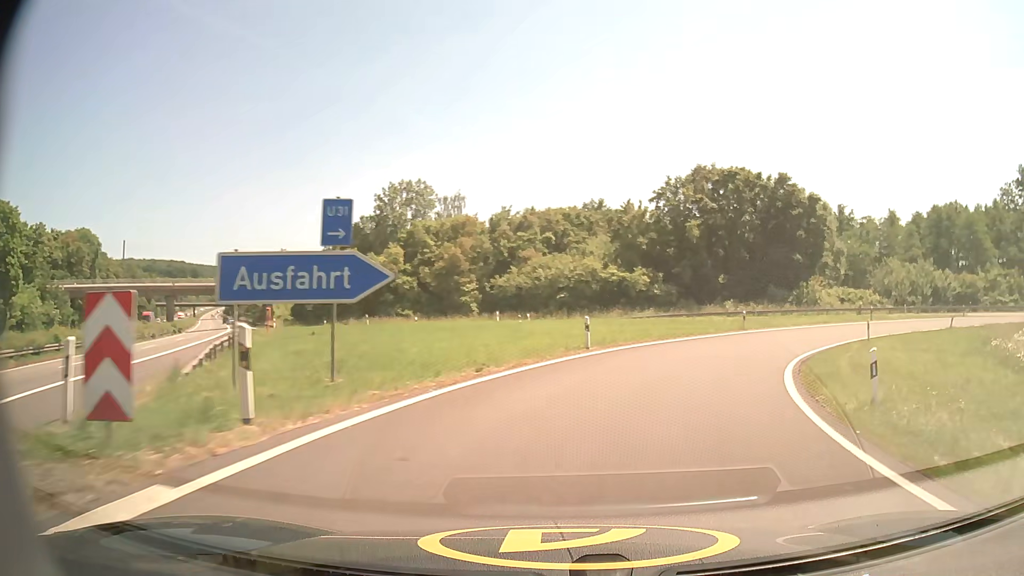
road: motorway_link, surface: asphalt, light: Day
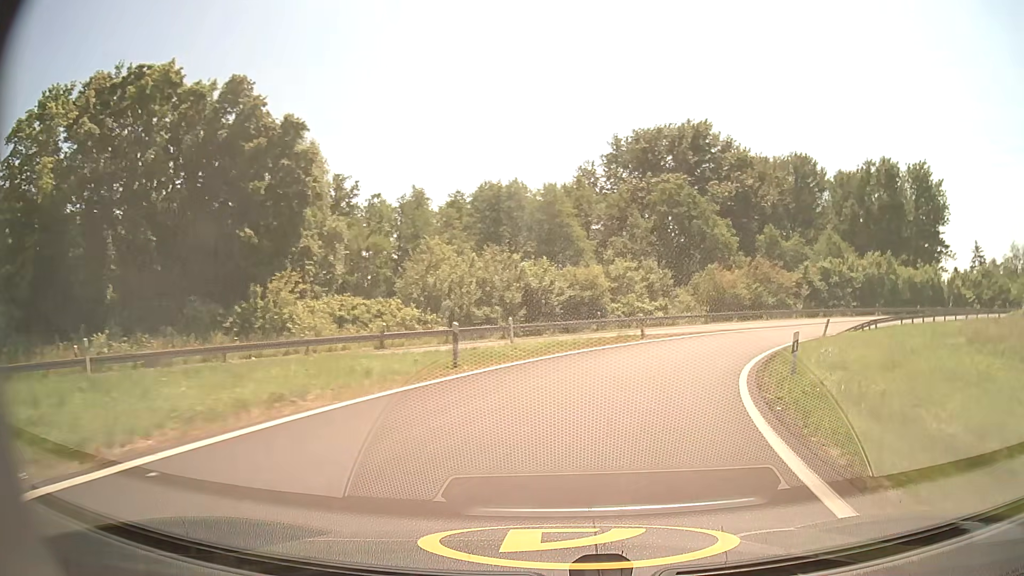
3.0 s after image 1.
(+14.6, +34.9) m; +43°
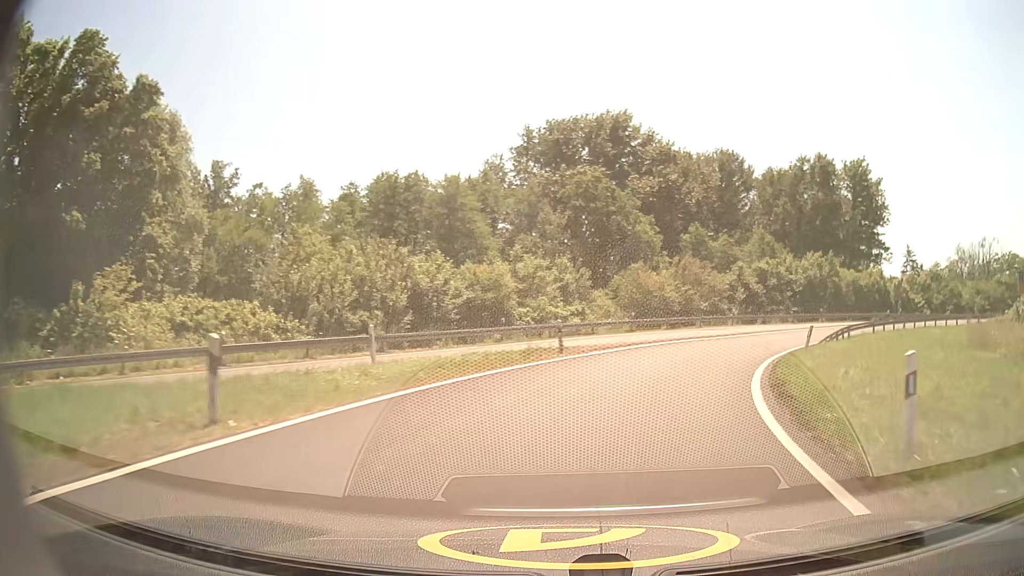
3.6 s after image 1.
(+0.5, +7.9) m; +8°
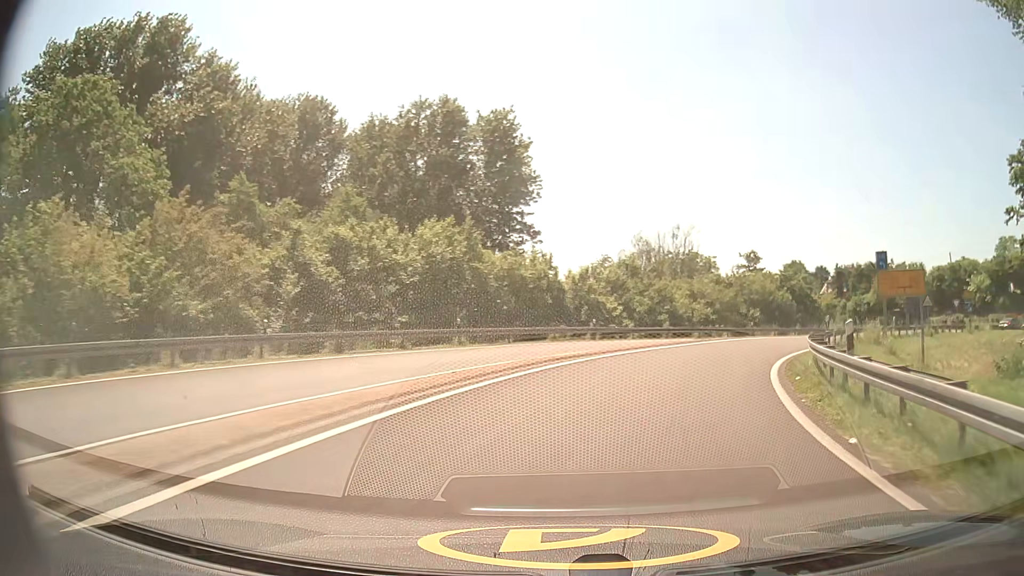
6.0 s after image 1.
(+9.3, +30.3) m; +35°
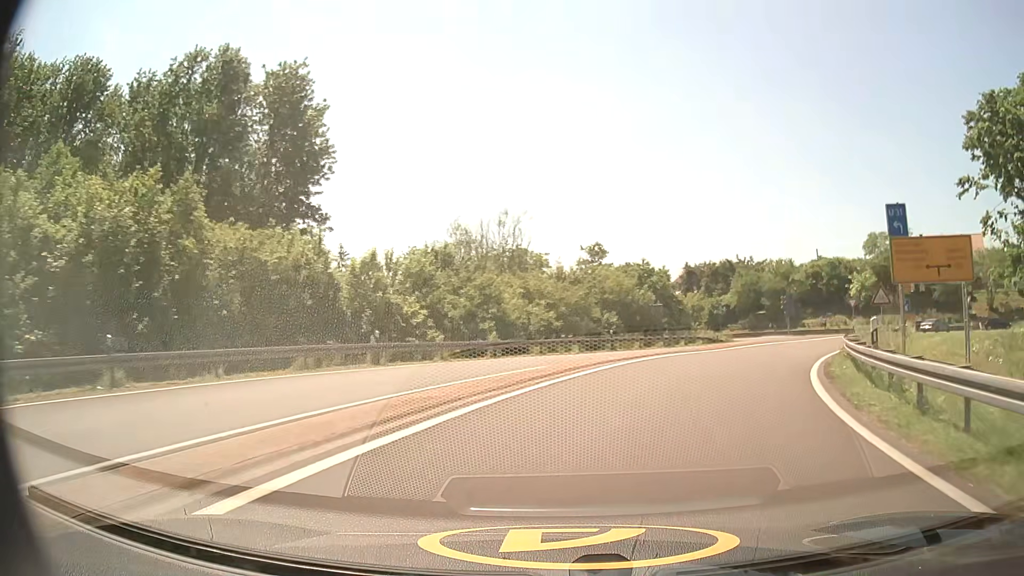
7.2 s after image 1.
(+2.2, +15.6) m; +15°
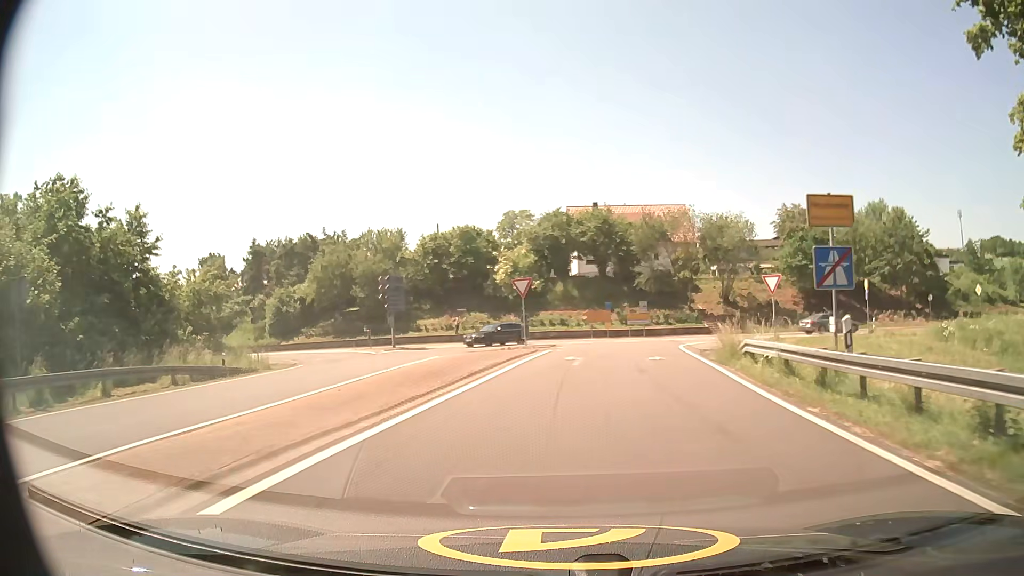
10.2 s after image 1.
(+11.5, +32.9) m; +34°
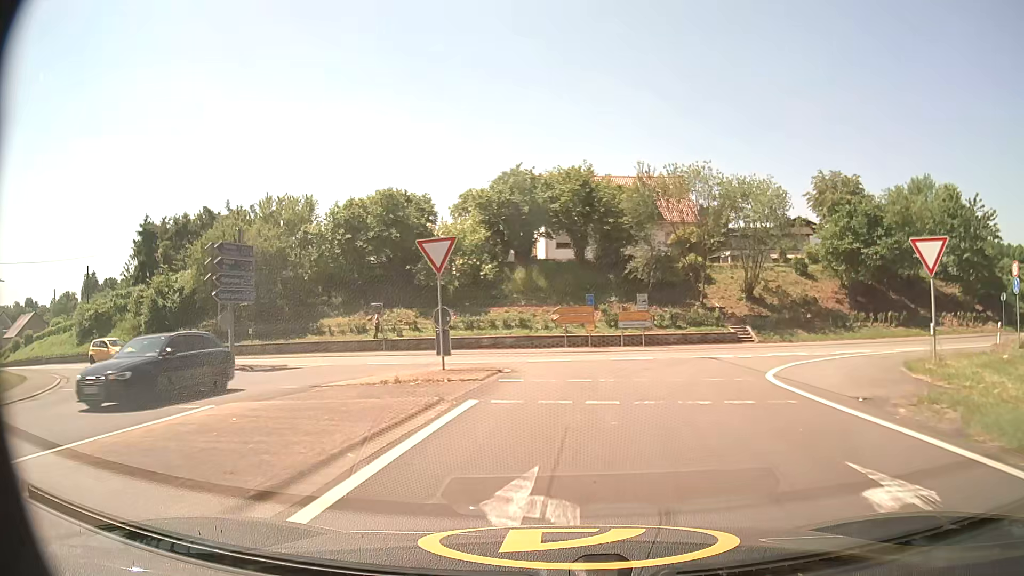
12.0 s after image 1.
(+0.5, +18.1) m; +3°
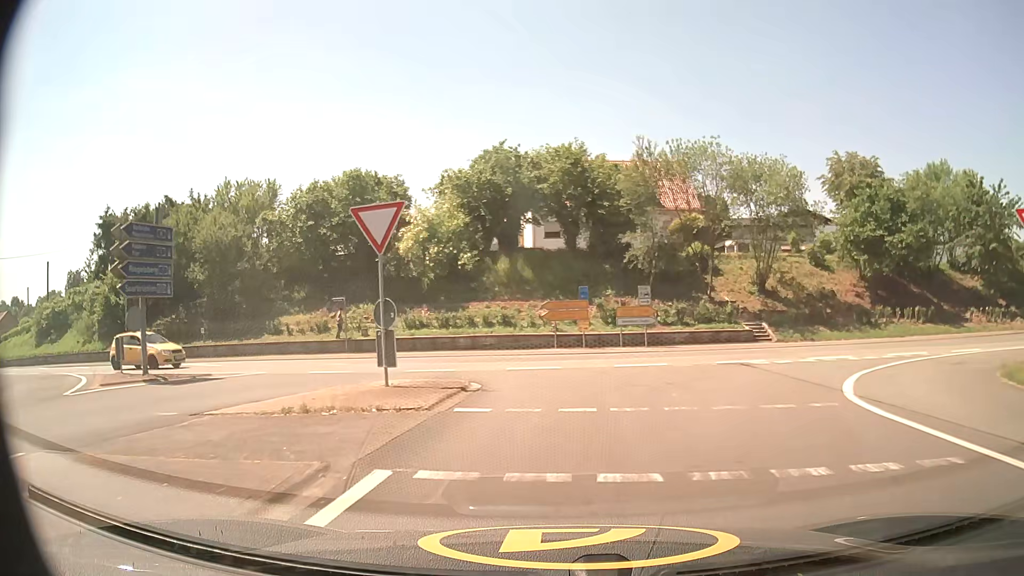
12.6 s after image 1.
(+0.1, +5.2) m; +1°
